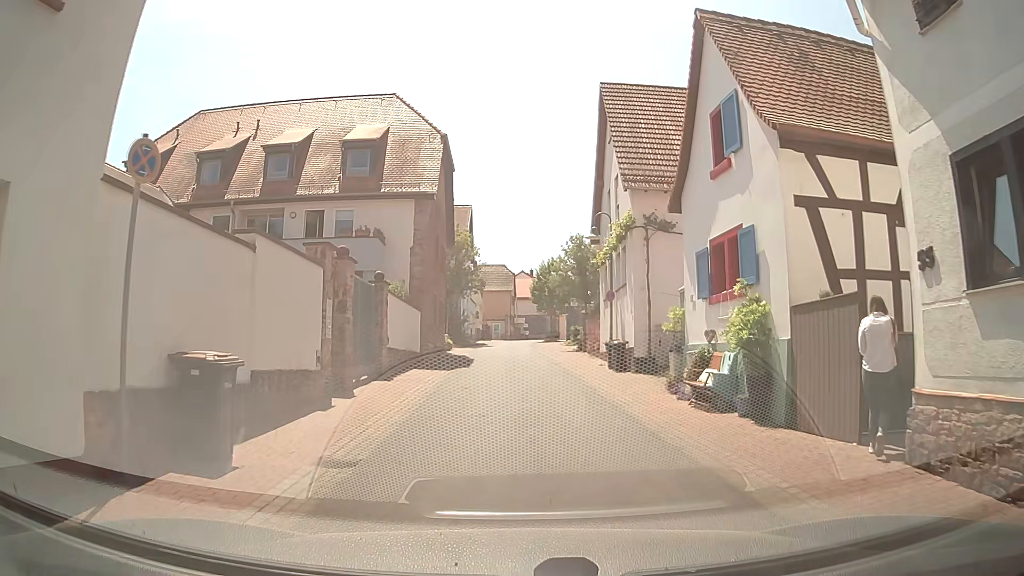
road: residential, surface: asphalt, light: Day
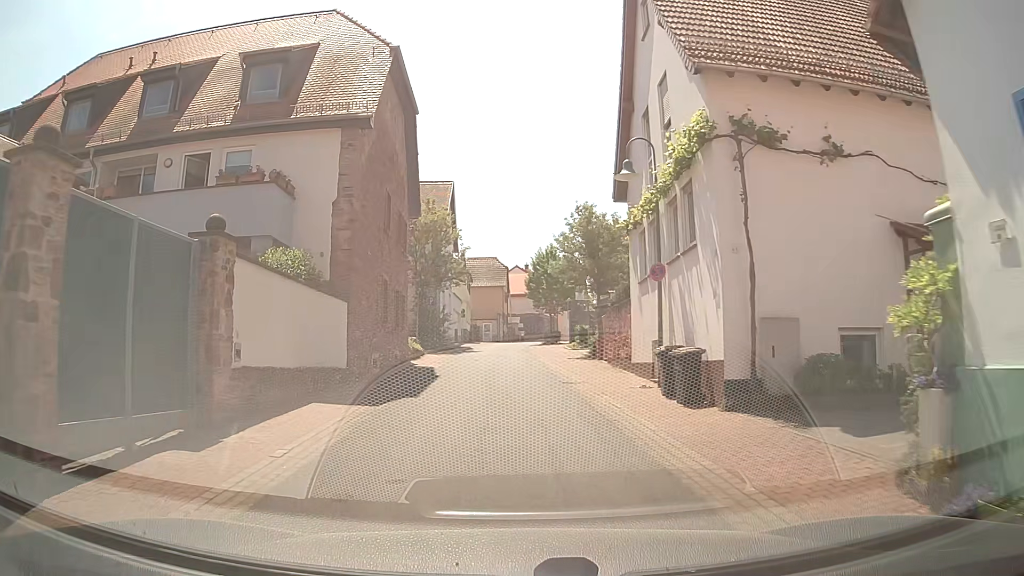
(+0.4, +10.2) m; +1°
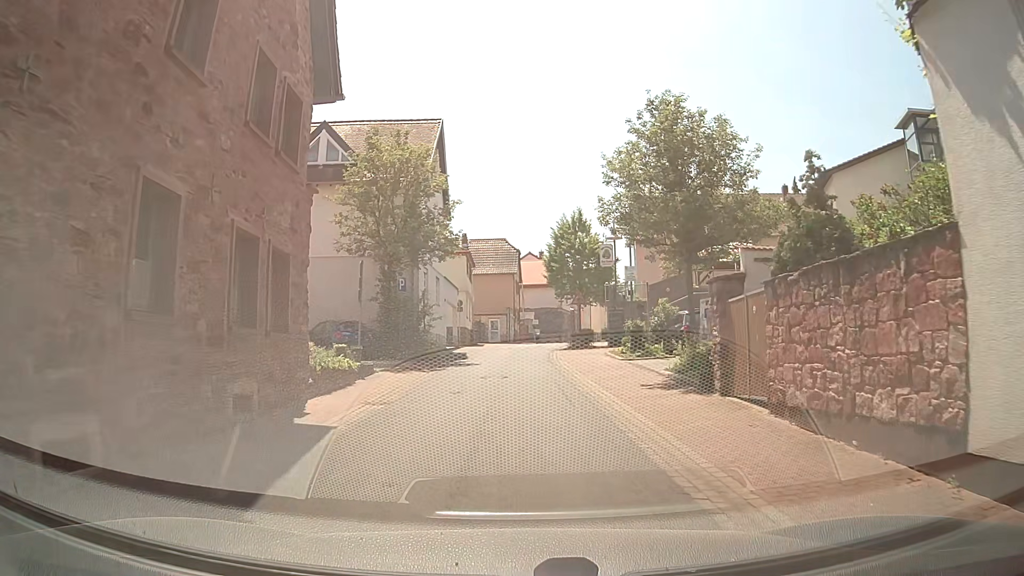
(-0.2, +14.4) m; -2°
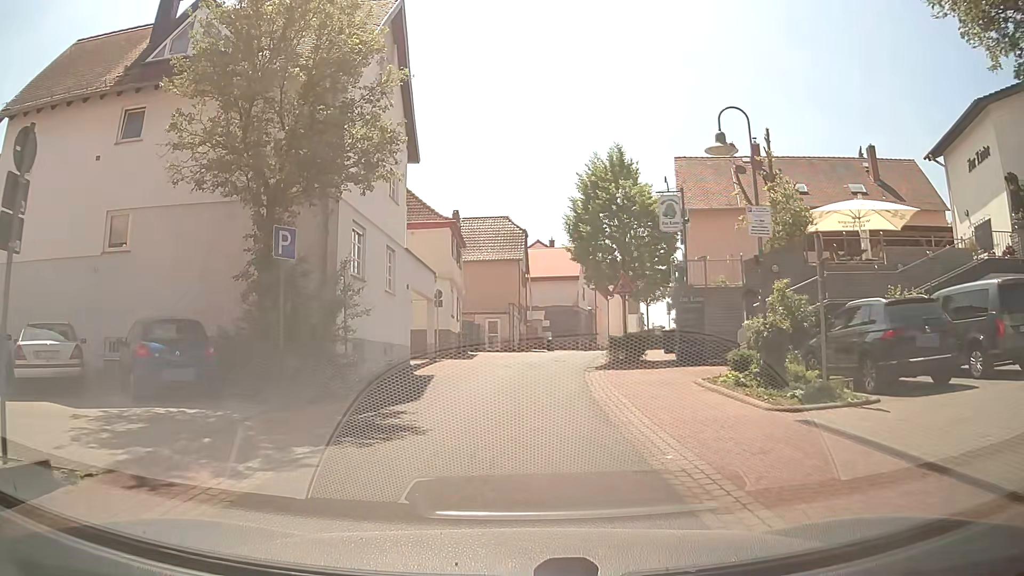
(+0.3, +13.9) m; +1°
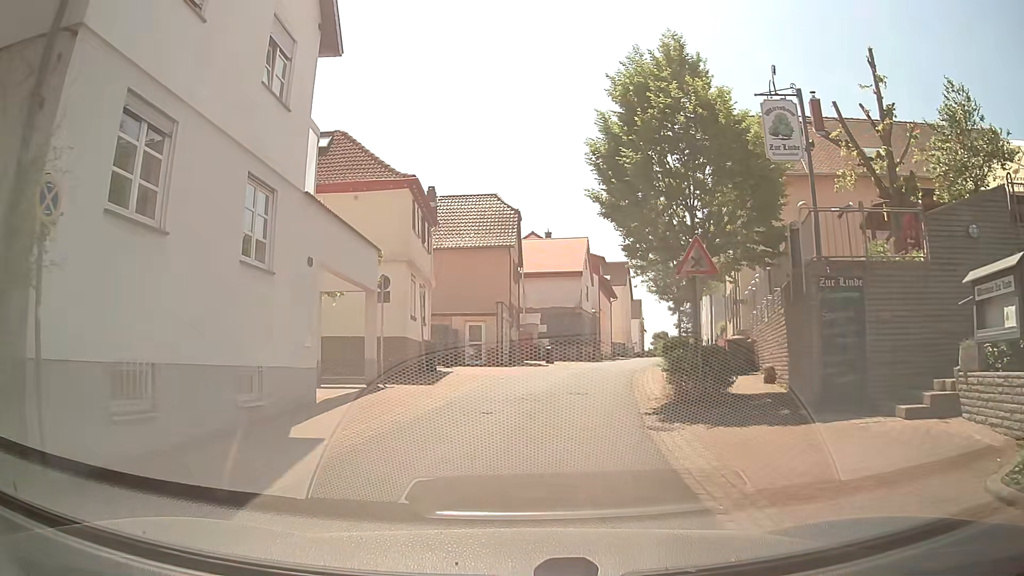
(-0.1, +10.2) m; 0°
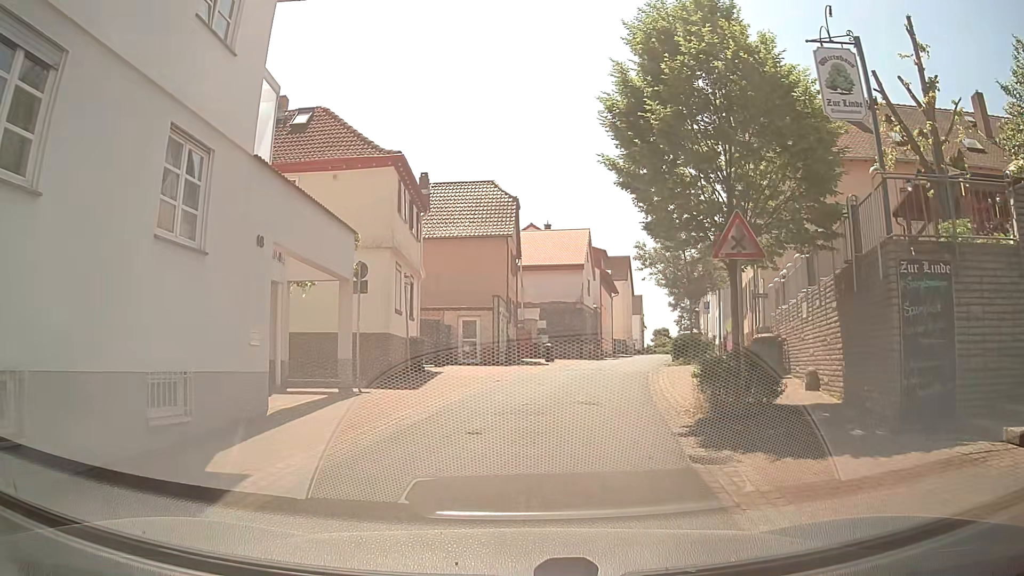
(0.0, +2.5) m; -1°
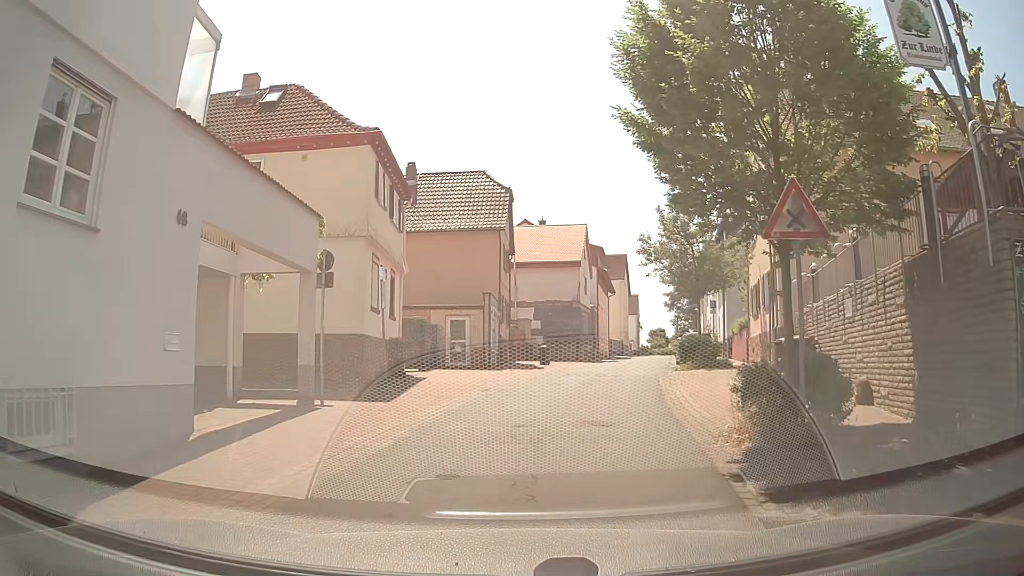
(0.0, +2.4) m; +1°
